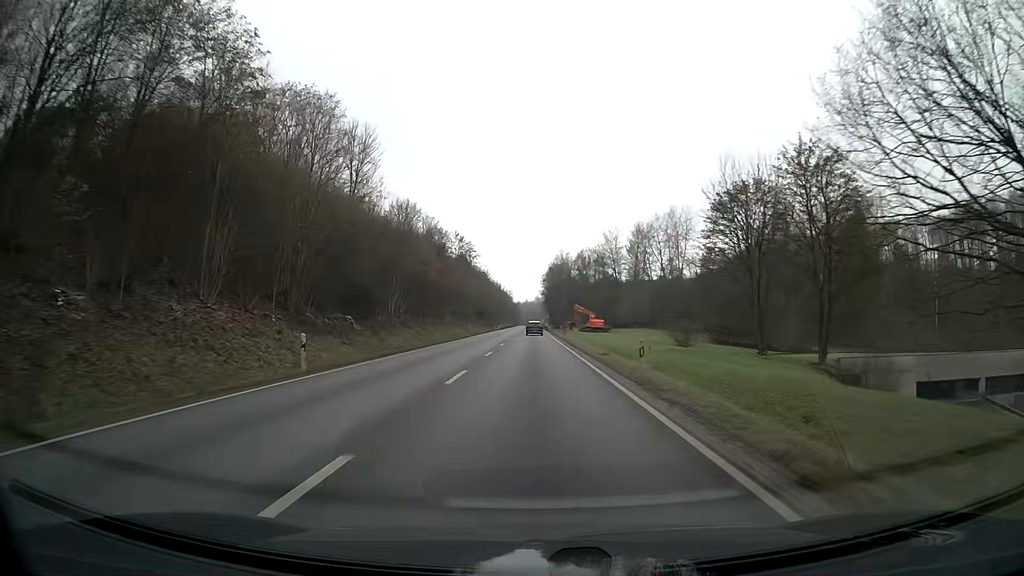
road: primary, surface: asphalt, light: Day
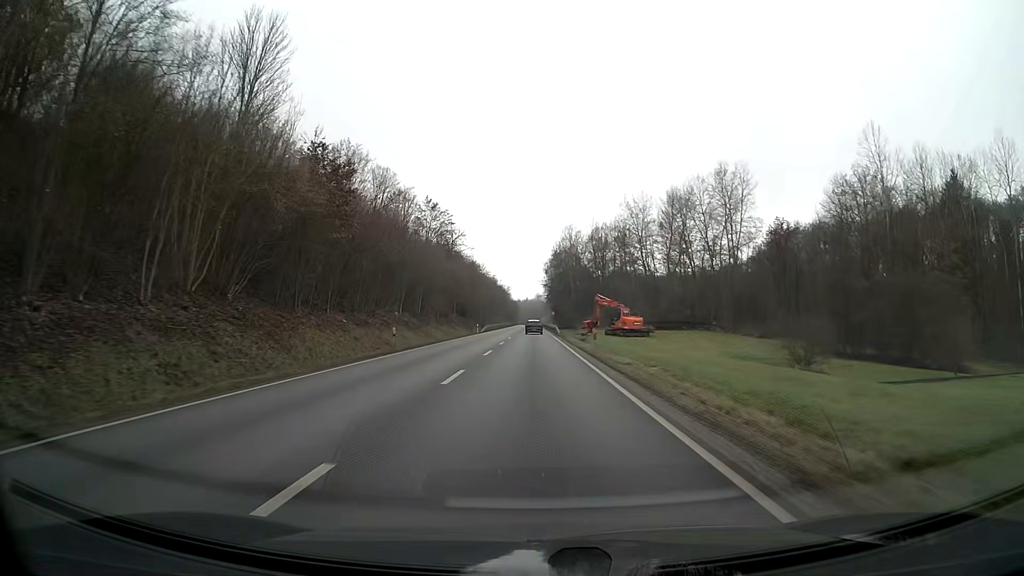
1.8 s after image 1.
(0.0, +36.5) m; 0°
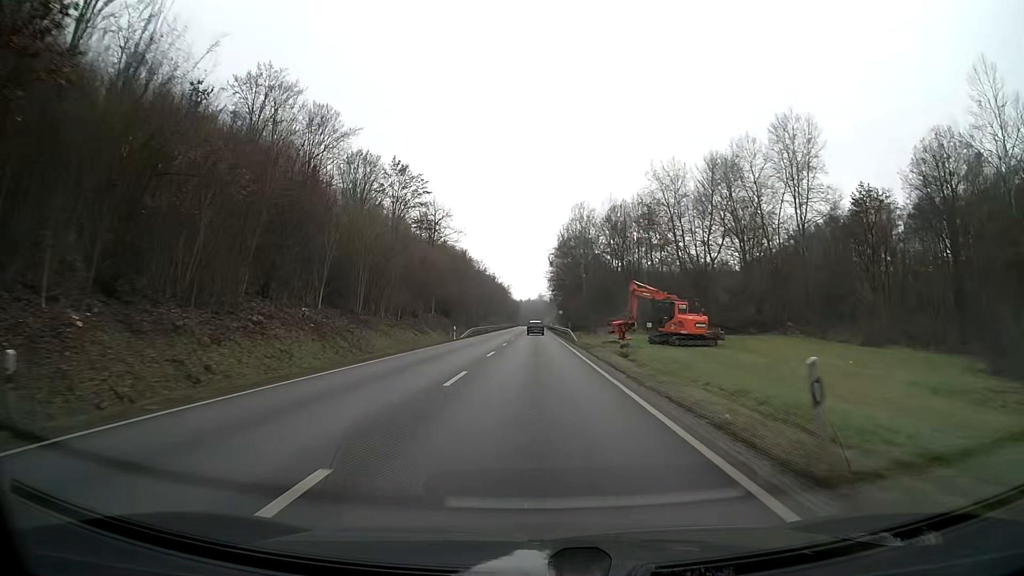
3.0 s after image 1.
(0.0, +24.4) m; 0°
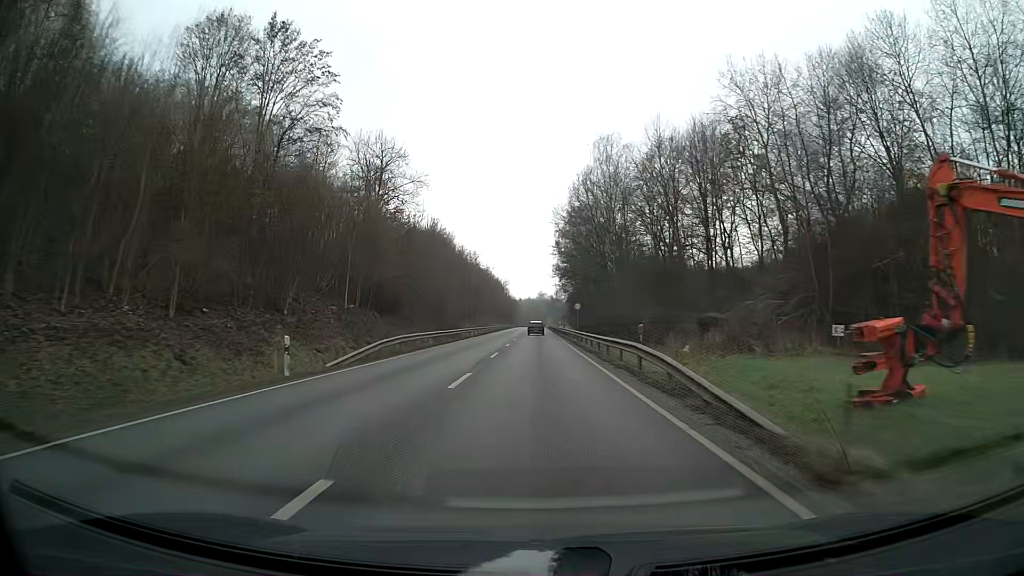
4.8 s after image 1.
(0.0, +36.6) m; 0°
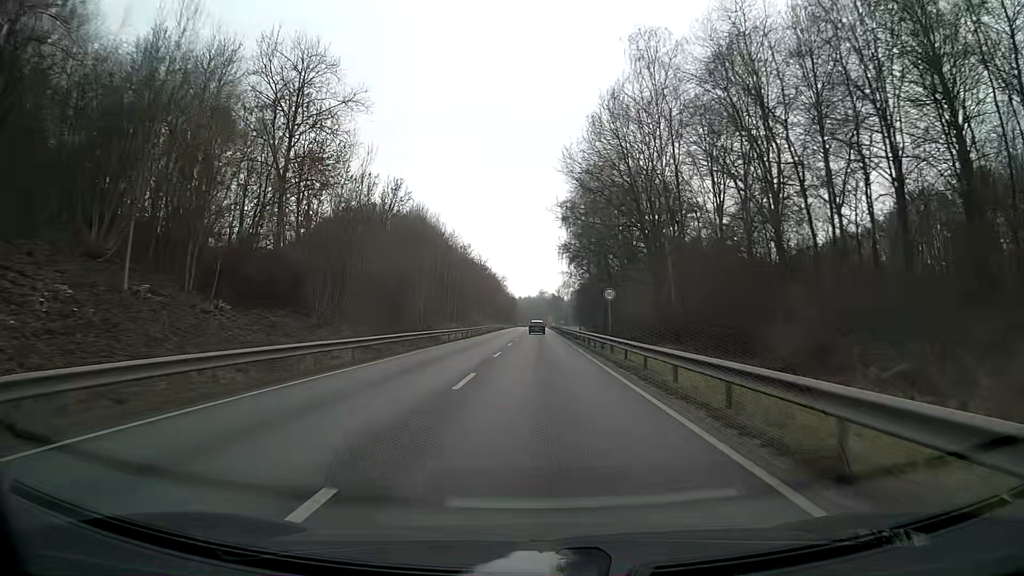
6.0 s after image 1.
(0.0, +24.4) m; 0°
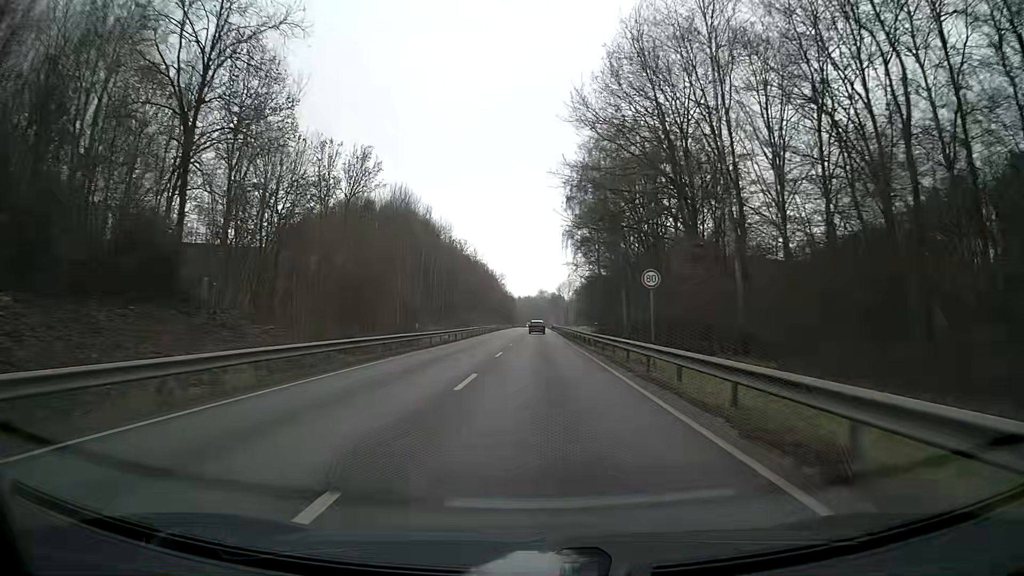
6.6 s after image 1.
(0.0, +12.2) m; 0°
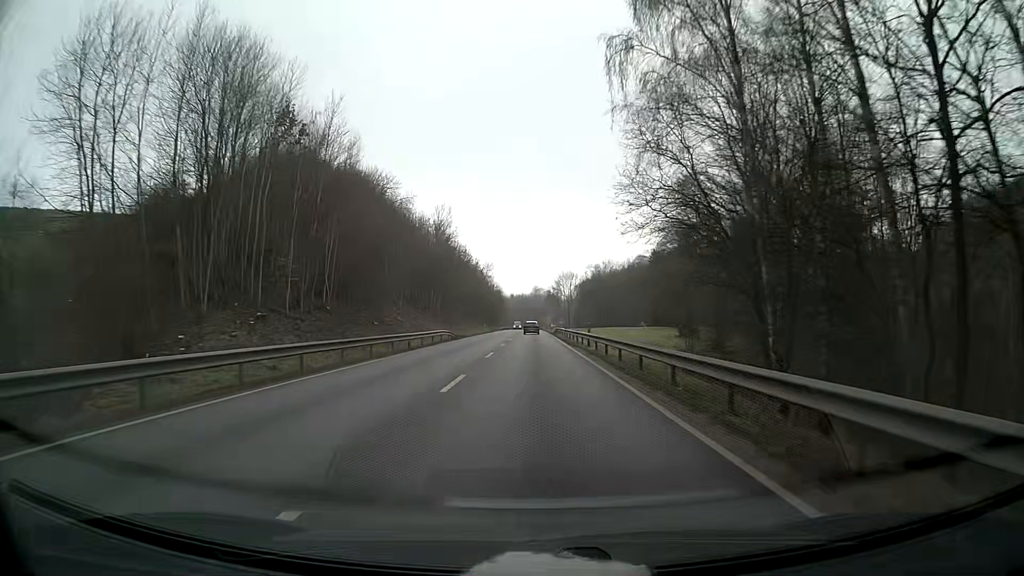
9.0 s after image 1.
(+0.2, +48.9) m; 0°
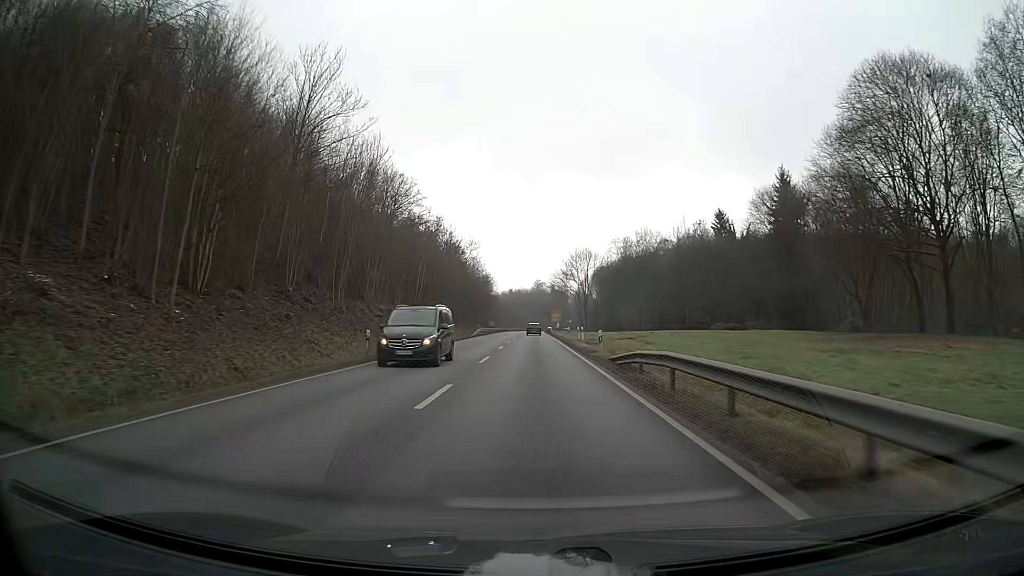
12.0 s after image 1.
(0.0, +60.9) m; 0°
